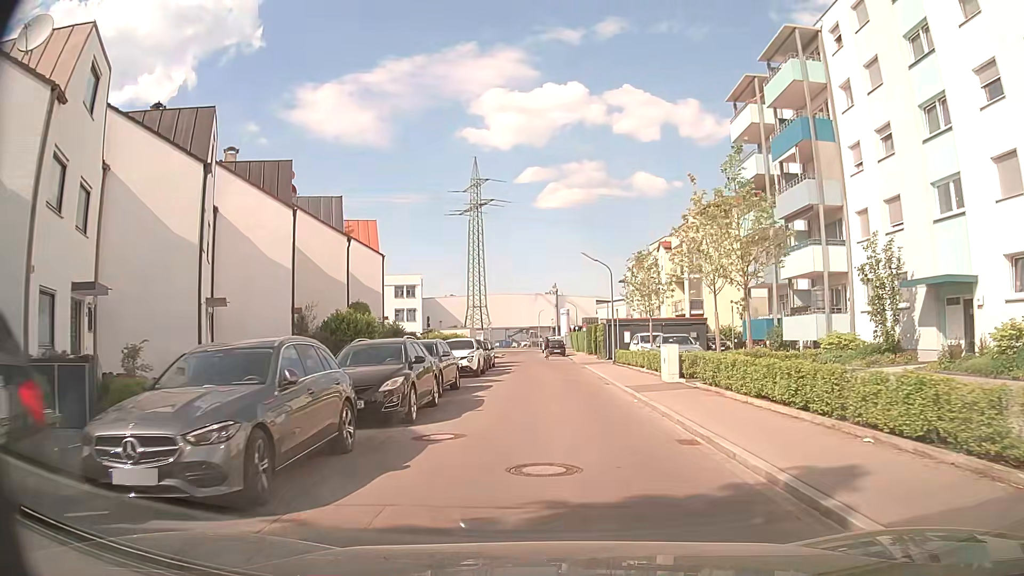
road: residential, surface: asphalt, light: Day
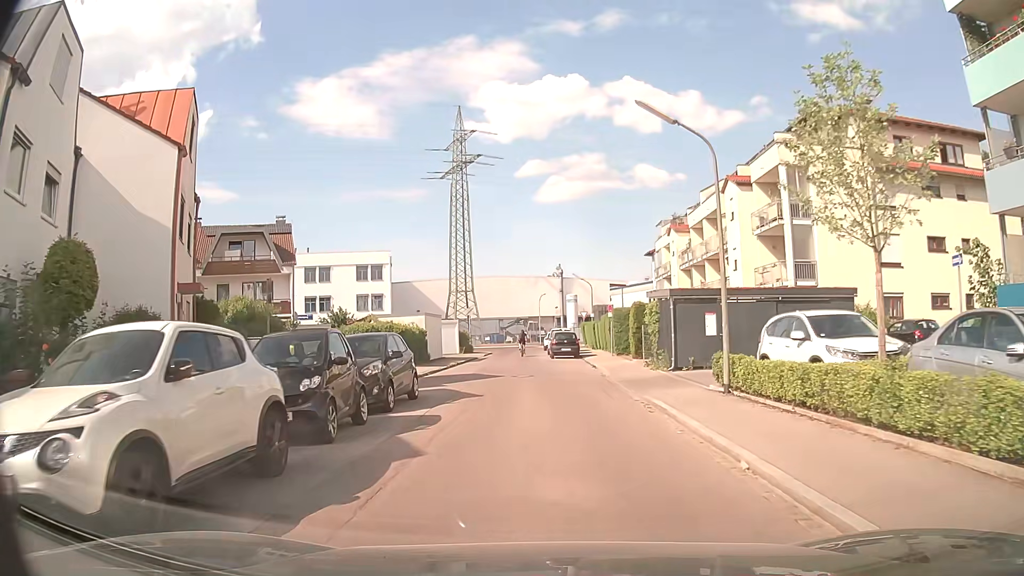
(0.0, +22.9) m; -1°
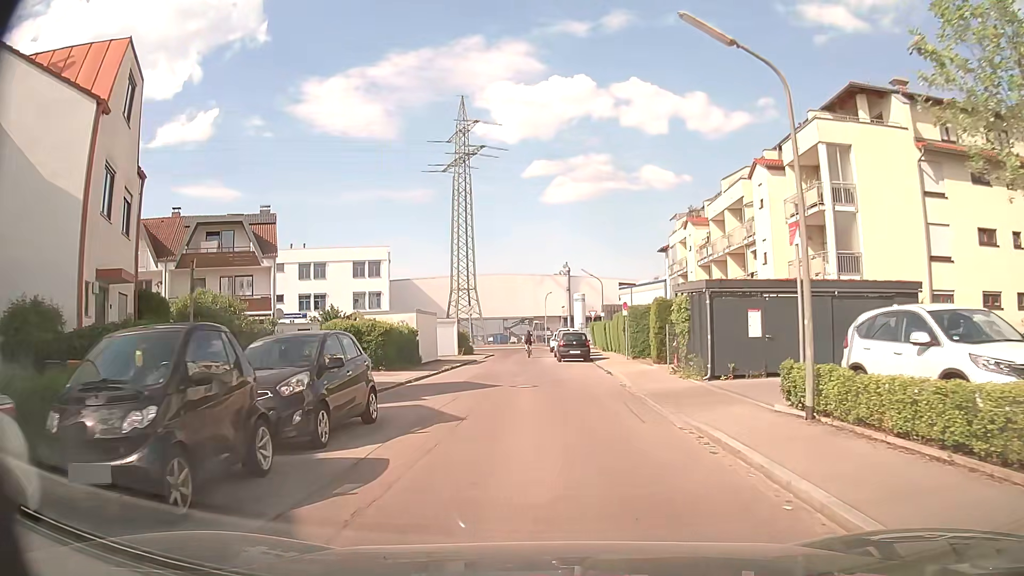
(+0.1, +4.2) m; 0°
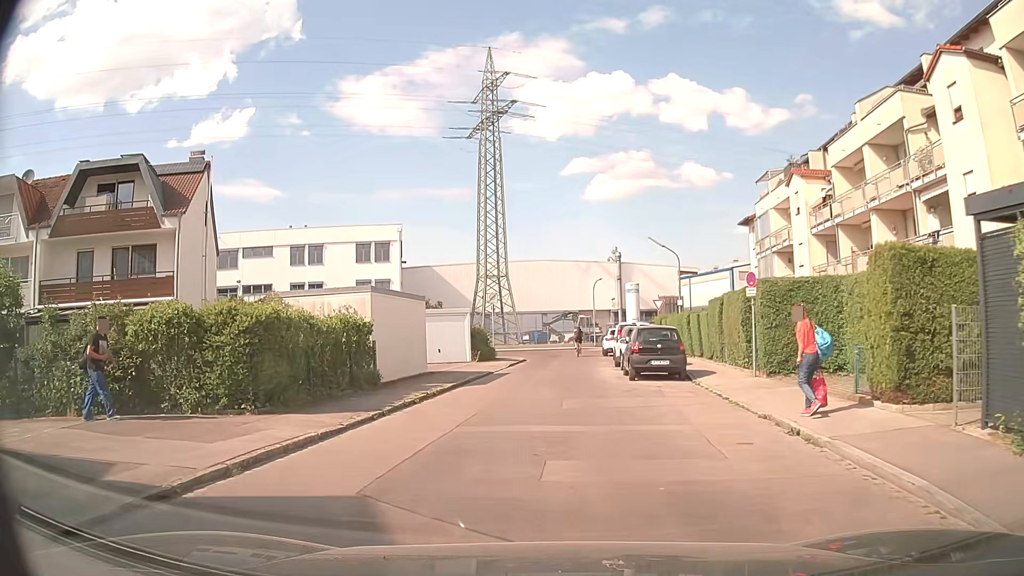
(-0.3, +15.0) m; -3°
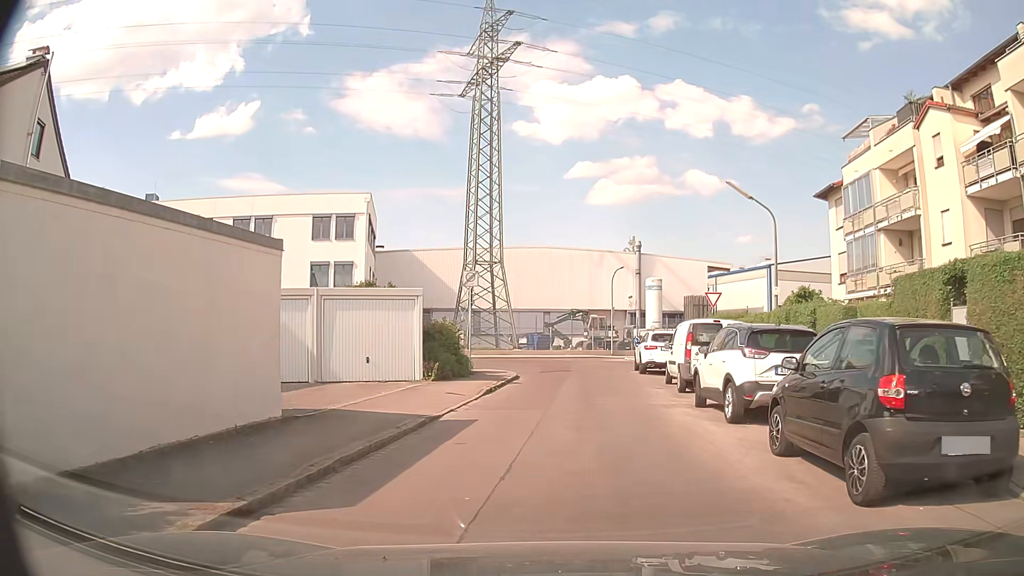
(-0.1, +13.9) m; 0°
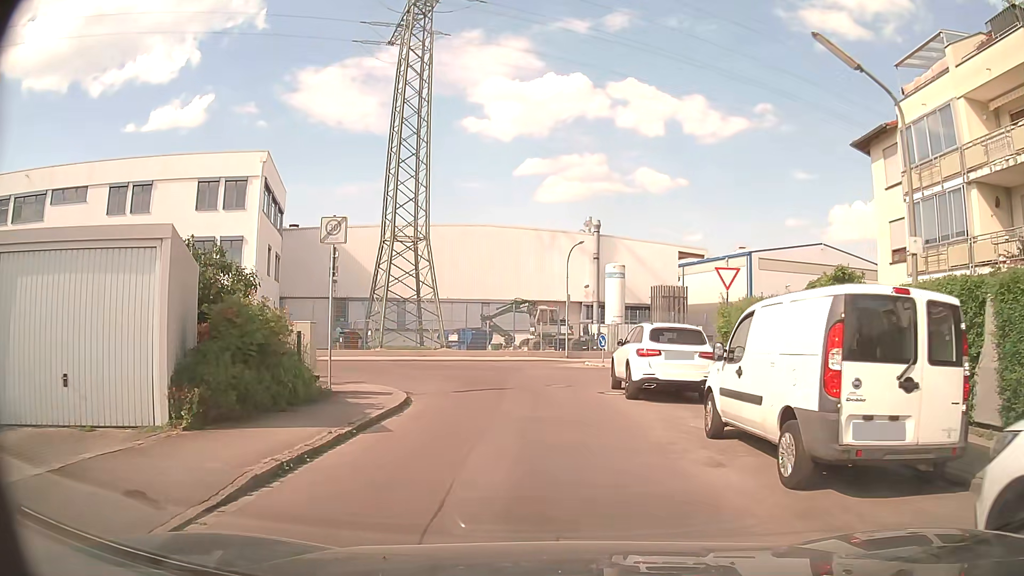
(+0.6, +11.1) m; +4°
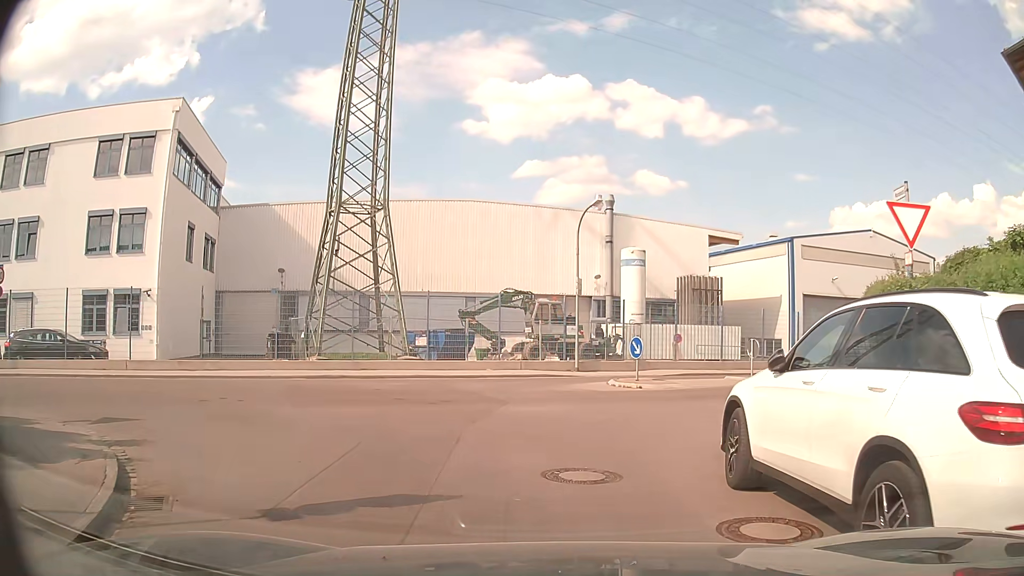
(+0.1, +11.0) m; +1°
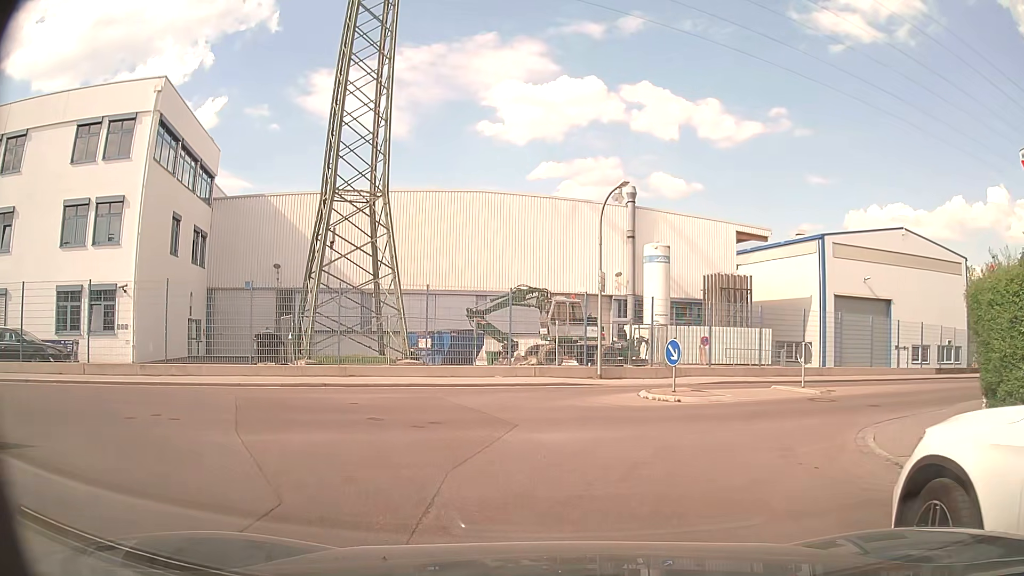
(-0.1, +3.1) m; -1°
